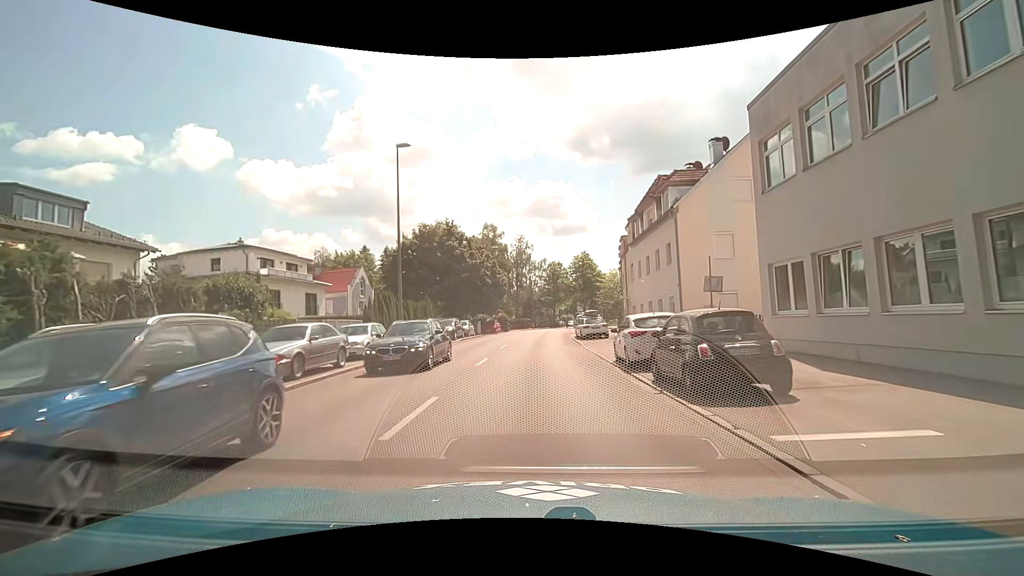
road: tertiary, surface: asphalt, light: Day
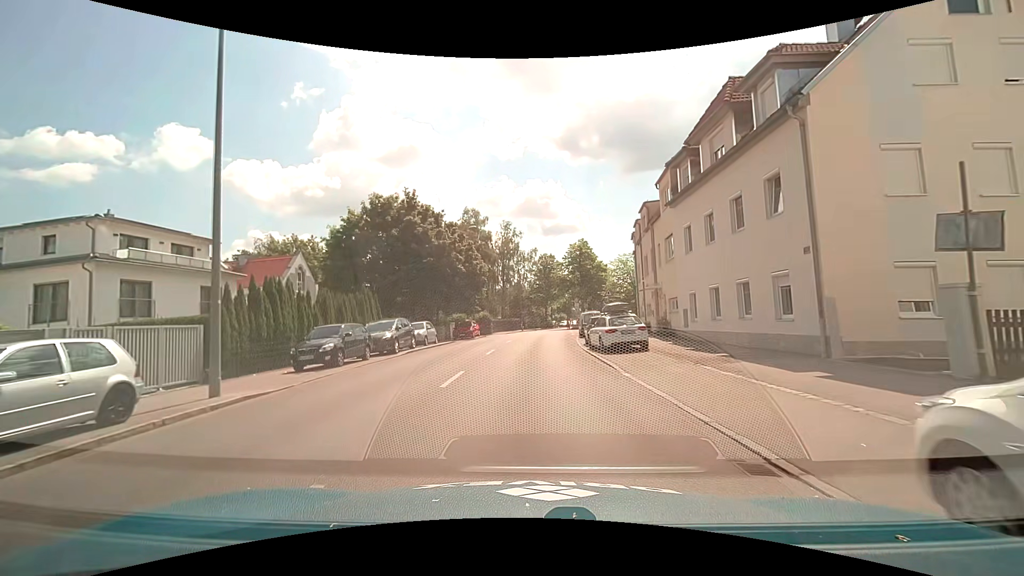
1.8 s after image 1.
(+0.1, +13.5) m; +1°
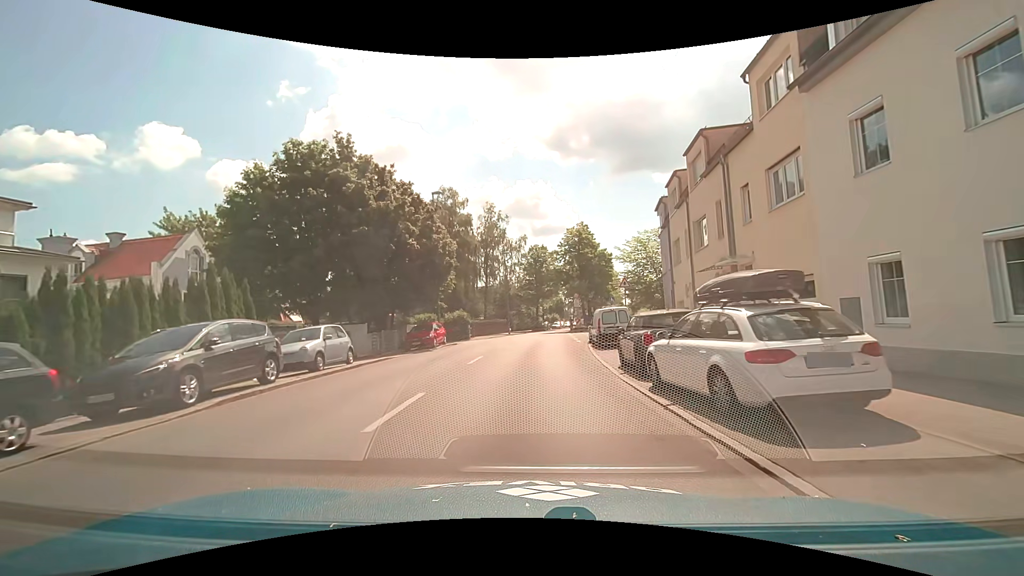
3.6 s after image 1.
(+0.1, +13.1) m; +1°
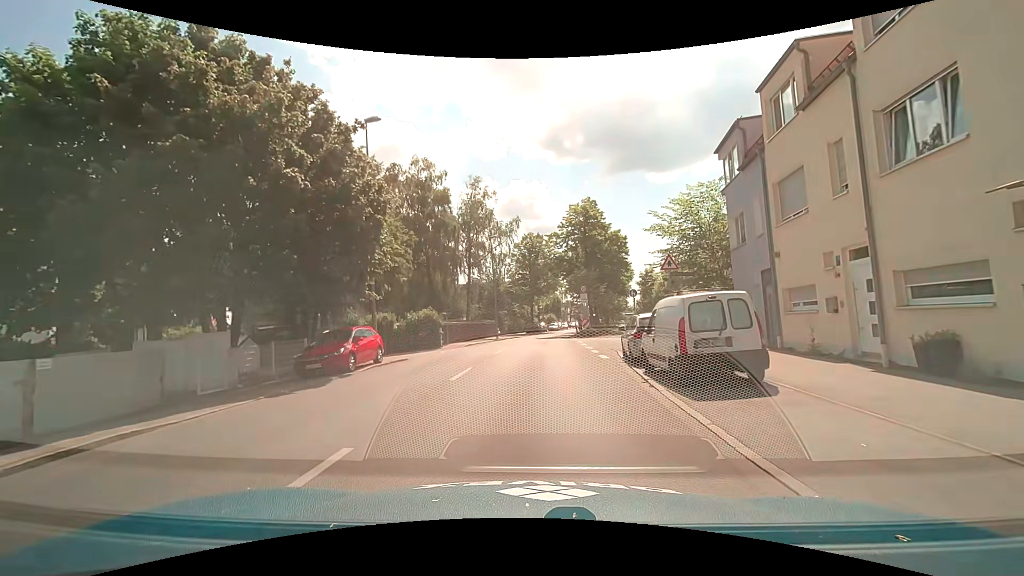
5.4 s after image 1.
(+0.1, +12.6) m; +1°
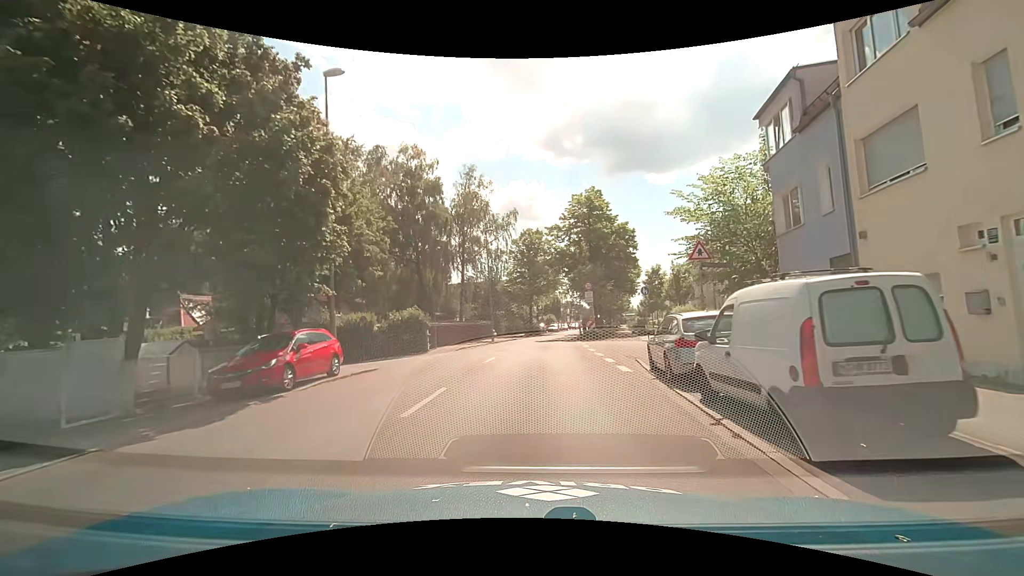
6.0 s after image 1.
(0.0, +4.2) m; 0°
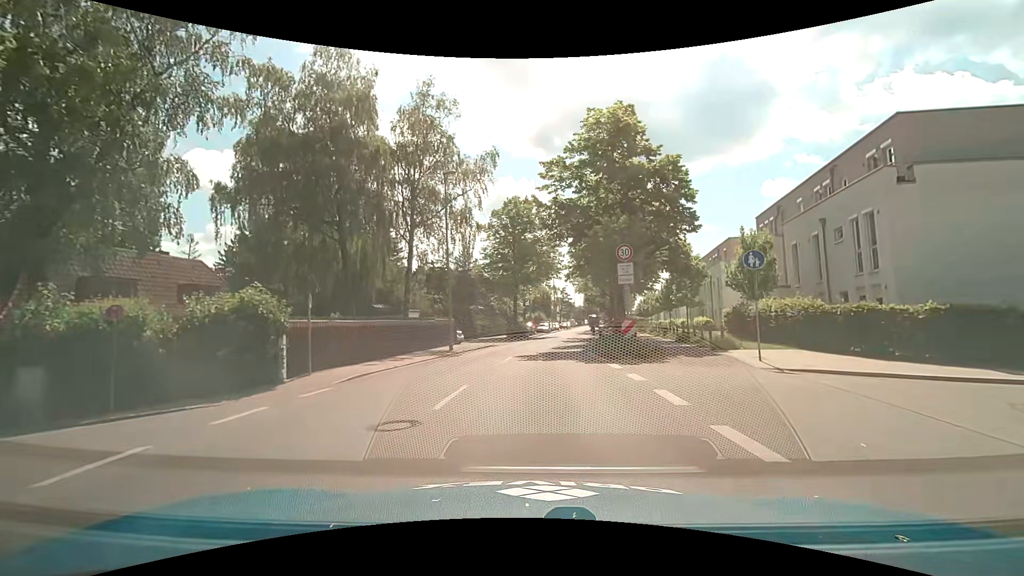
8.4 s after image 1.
(+0.1, +17.4) m; 0°
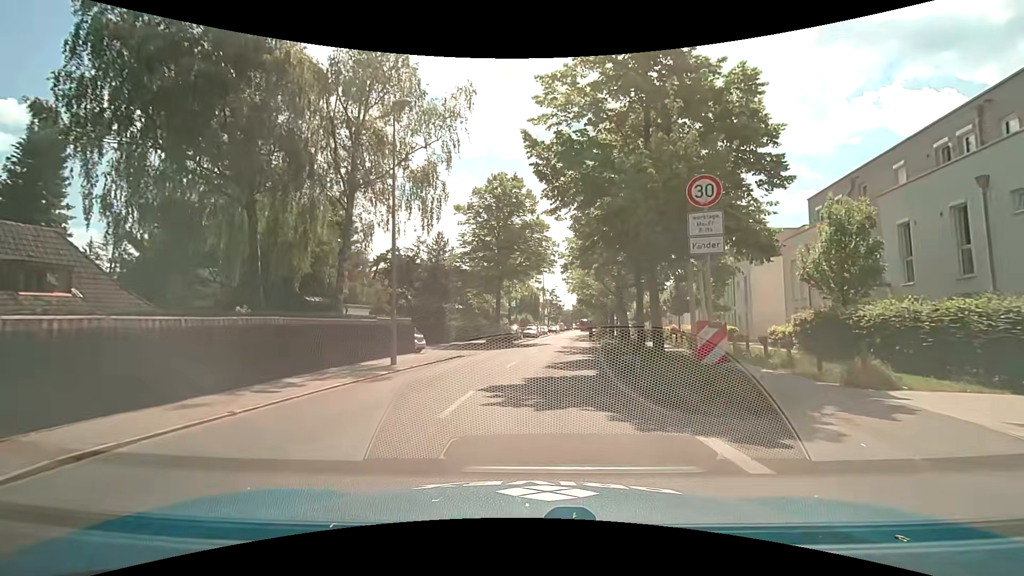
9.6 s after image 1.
(+0.2, +9.3) m; +2°
(0, +10) (+1, +20) (+2, +30) (+3, +40) (+4, +50) (+5, +60) (+7, +70) (+8, +80) (+9, +89) (+11, +99) m
